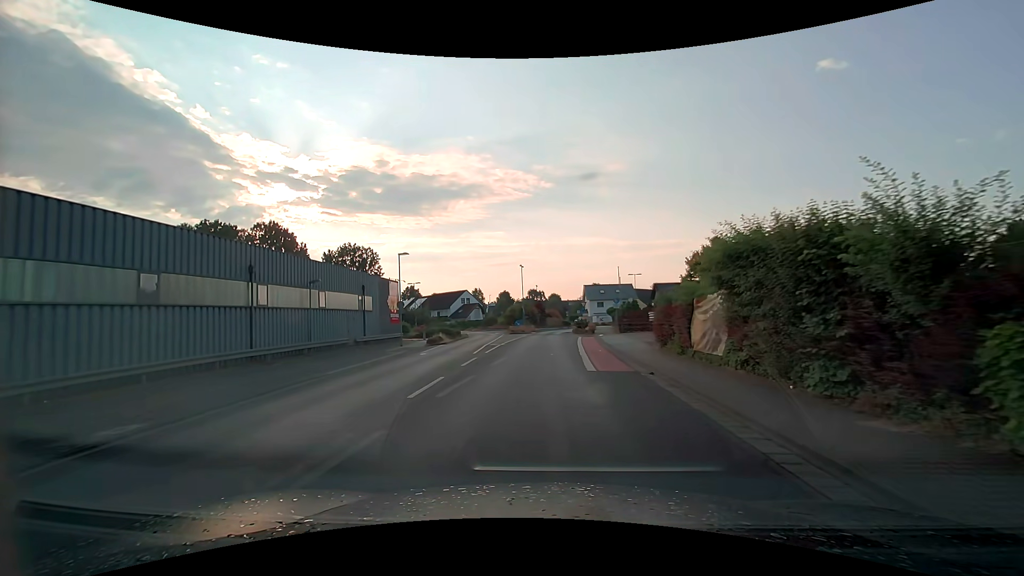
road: unclassified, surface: asphalt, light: Day
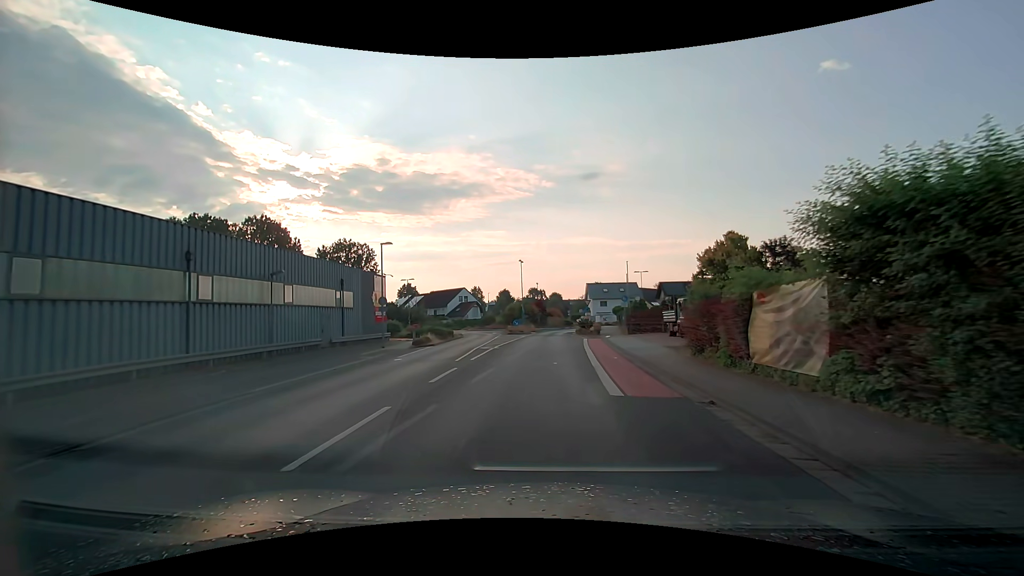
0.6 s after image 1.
(0.0, +4.5) m; -1°
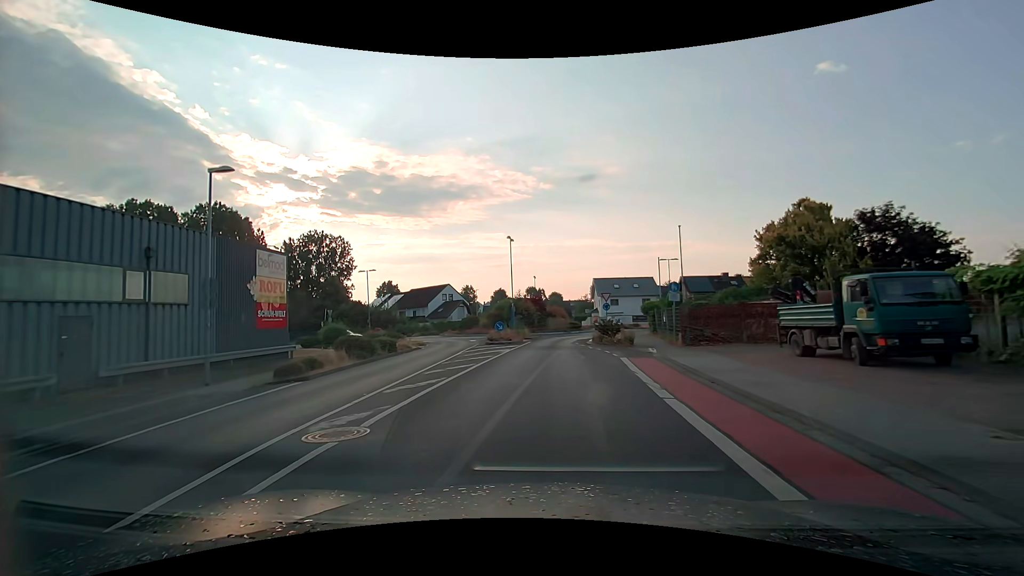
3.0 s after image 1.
(+0.2, +17.5) m; +1°
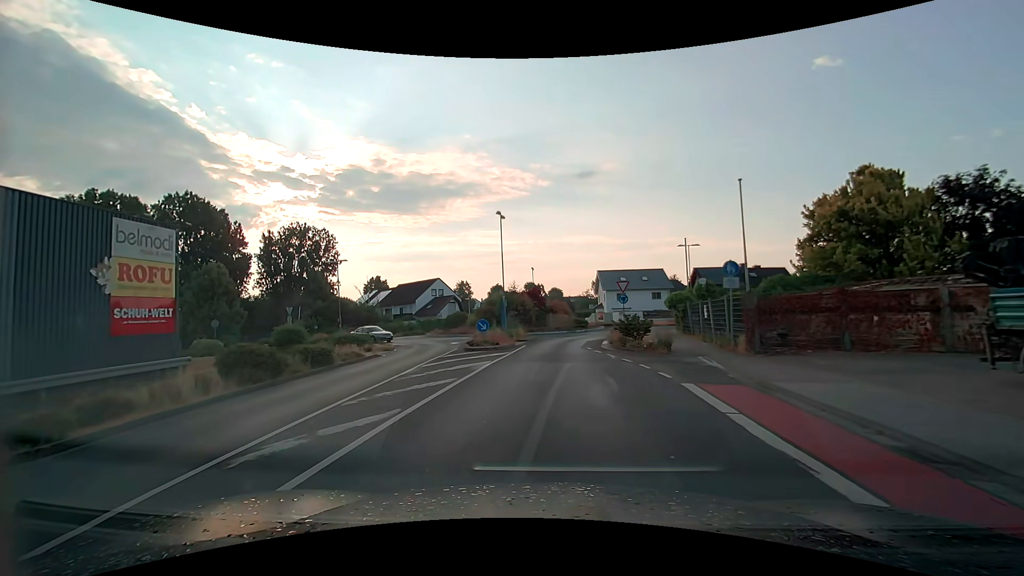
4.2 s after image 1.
(0.0, +8.5) m; 0°
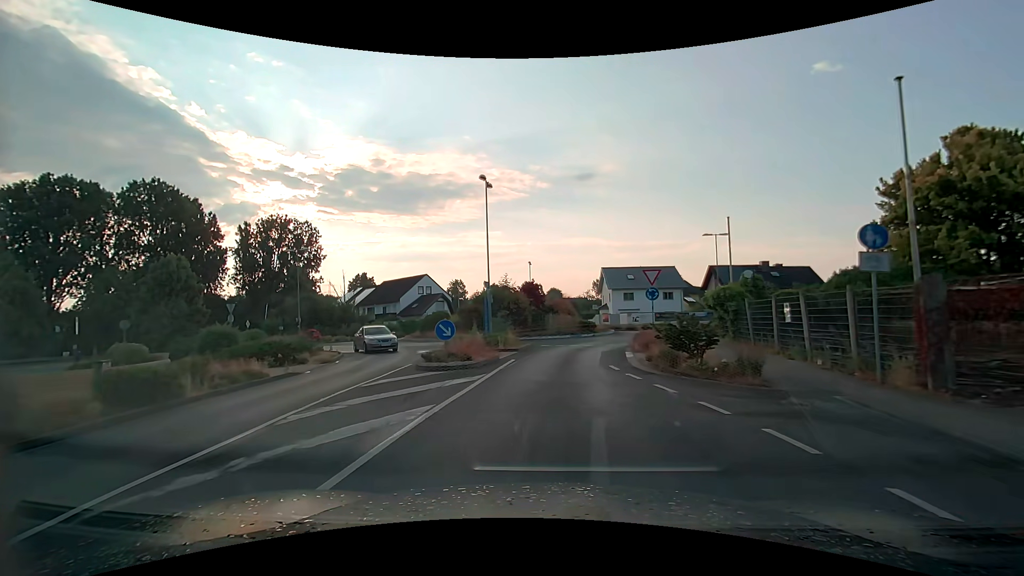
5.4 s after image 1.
(0.0, +8.4) m; +1°
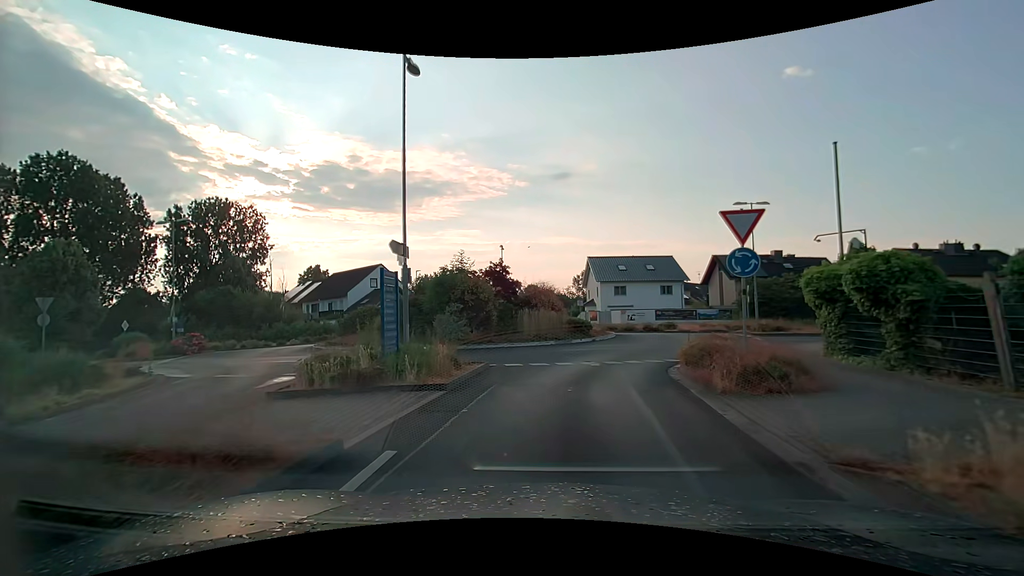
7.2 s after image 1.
(+0.2, +11.9) m; +2°
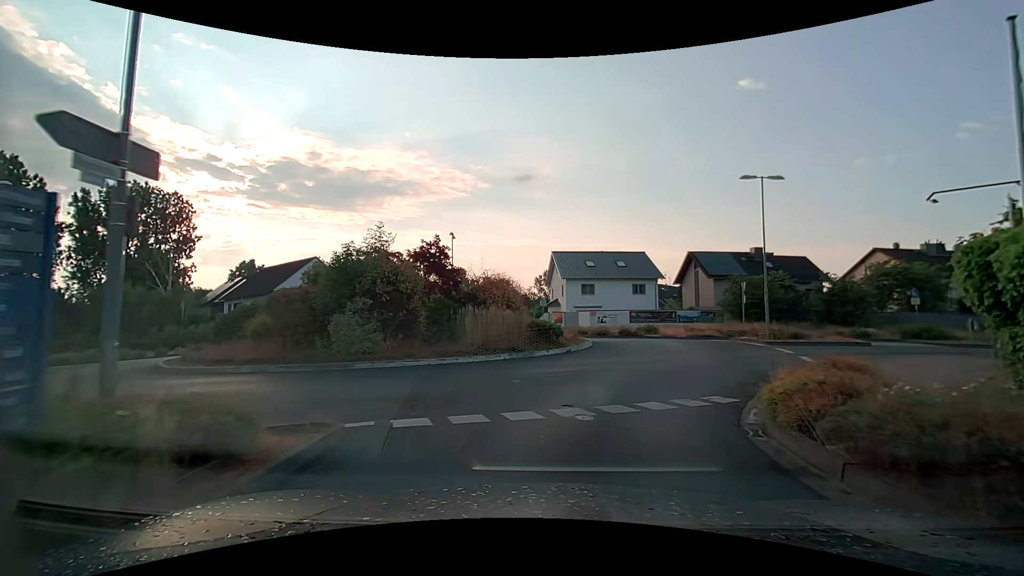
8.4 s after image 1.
(+0.2, +7.6) m; +5°
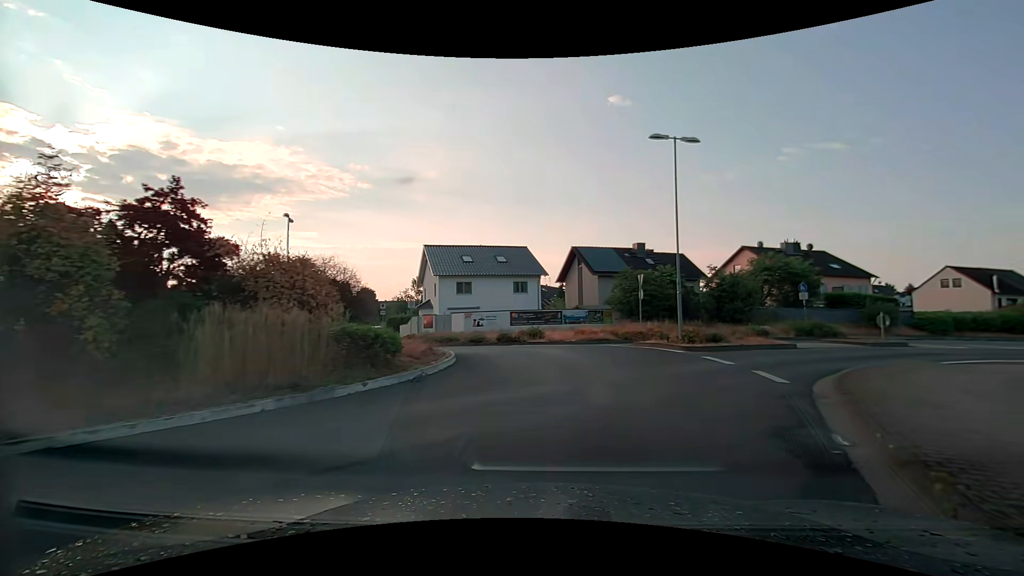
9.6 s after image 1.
(+0.7, +7.4) m; +12°
(+1, +10) (0, +20) (-7, +26) (-17, +24) (-24, +17) (-32, +12) (-41, +8) (-51, +4) (-60, 0) (-69, -3) m
